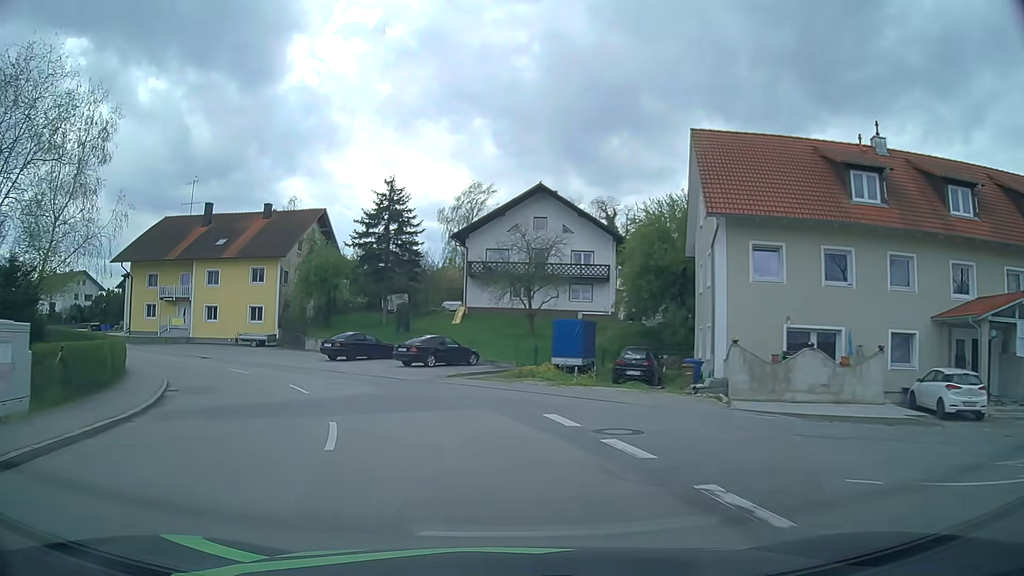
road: secondary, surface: asphalt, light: Day
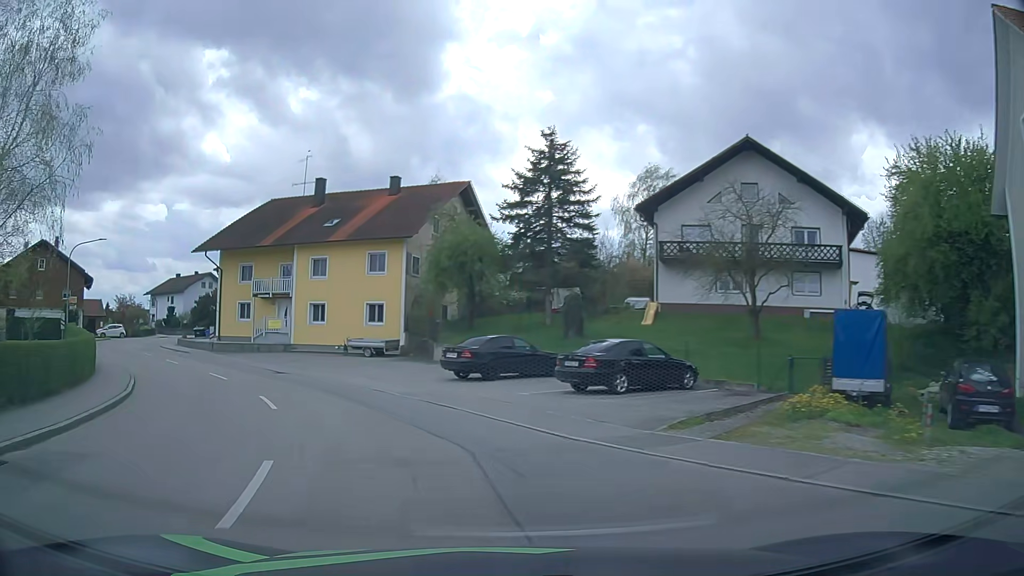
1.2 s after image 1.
(-1.4, +12.8) m; -14°
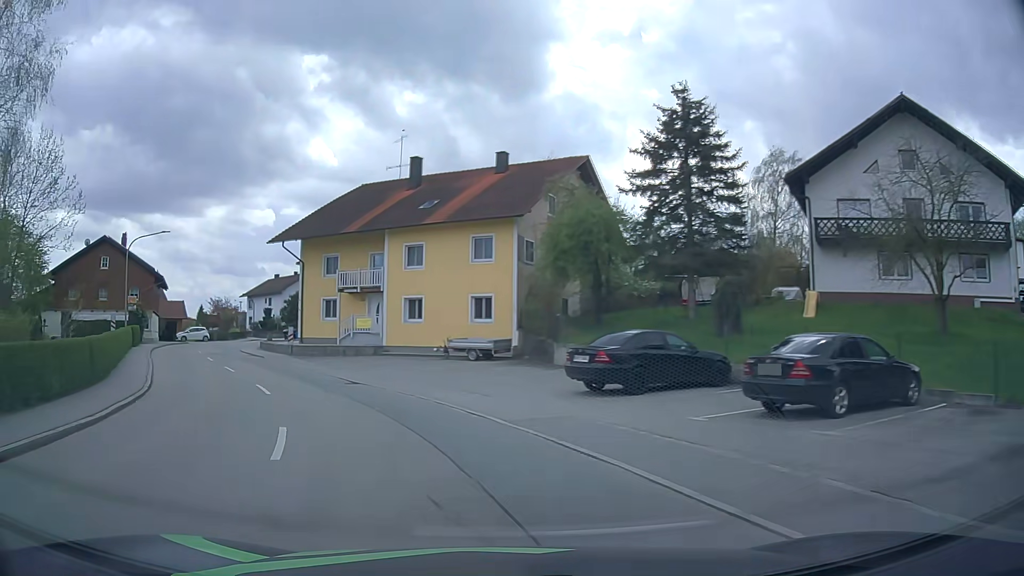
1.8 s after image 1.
(-0.5, +6.3) m; -10°
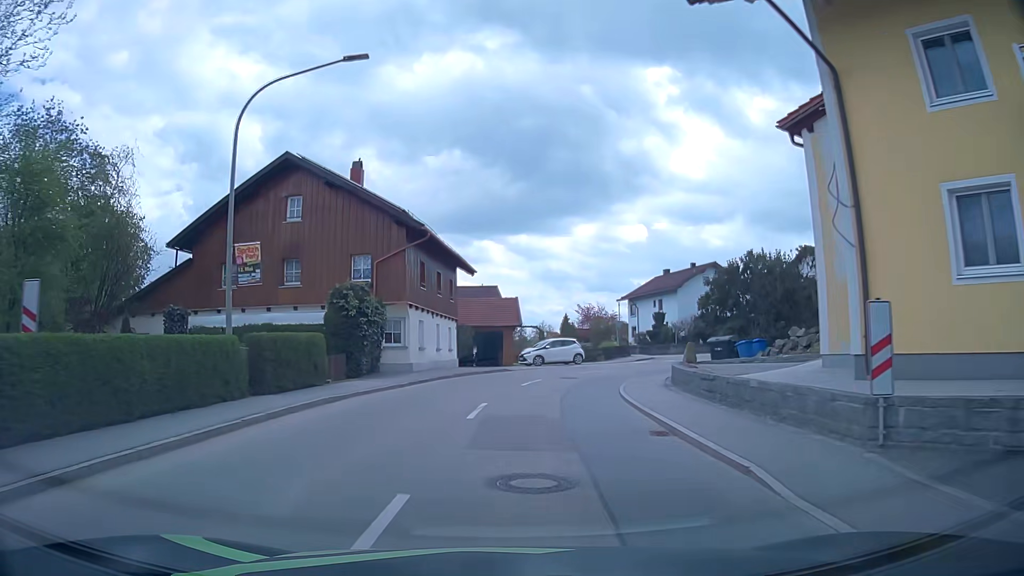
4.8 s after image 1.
(-11.3, +28.9) m; -32°
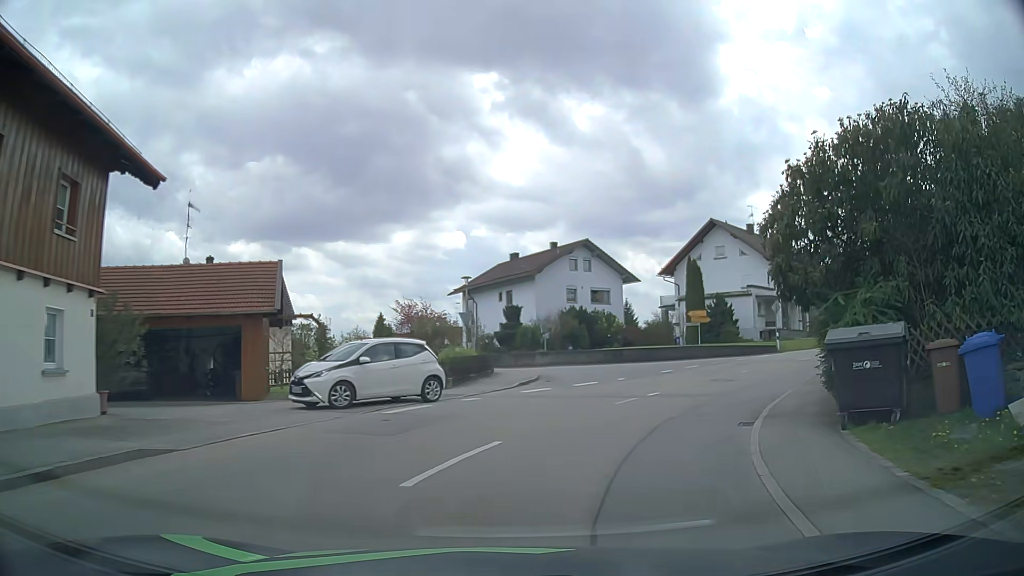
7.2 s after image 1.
(+1.6, +22.0) m; +14°
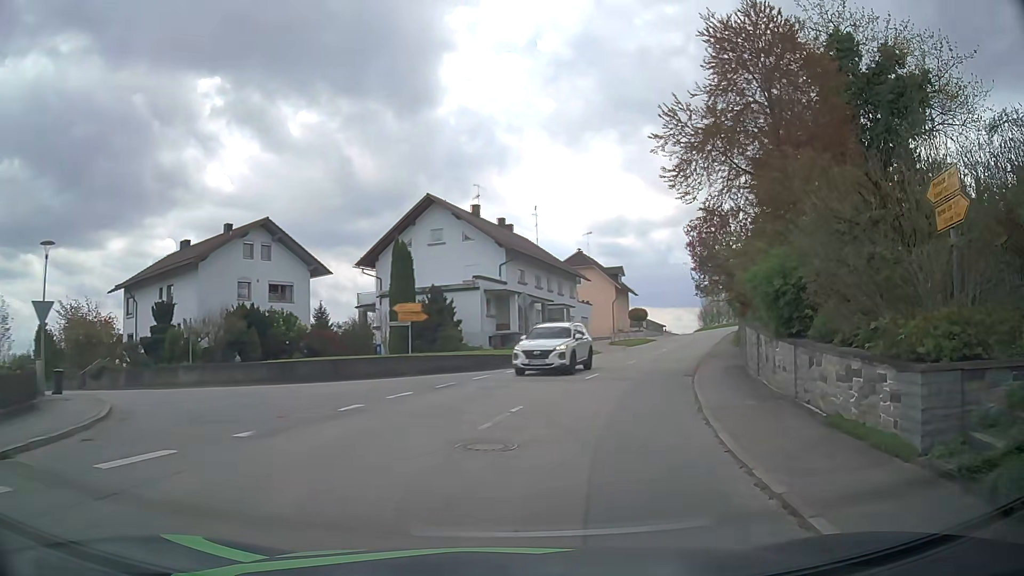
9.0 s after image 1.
(+2.8, +13.1) m; +24°
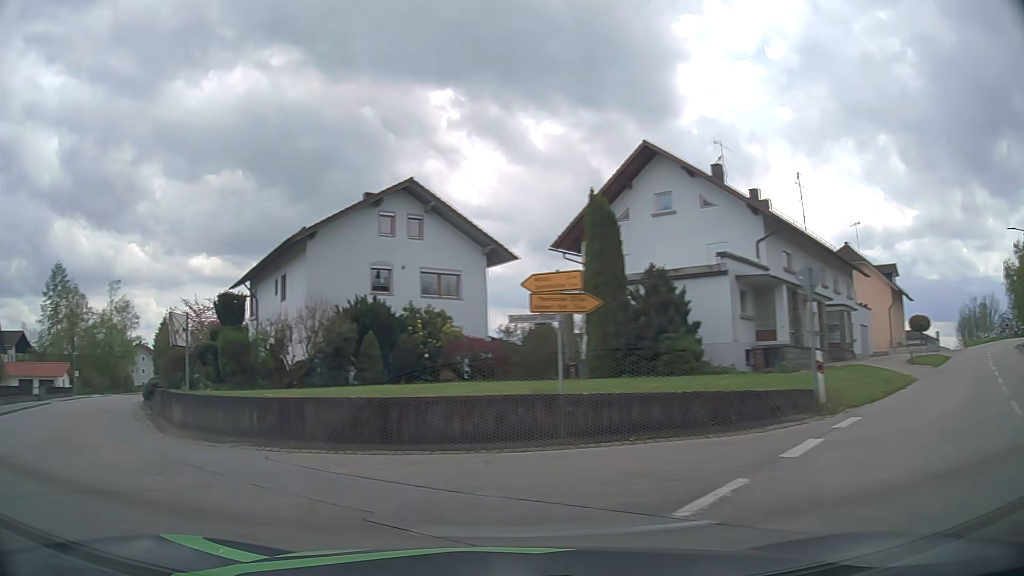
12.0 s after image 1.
(+0.8, +15.7) m; -21°
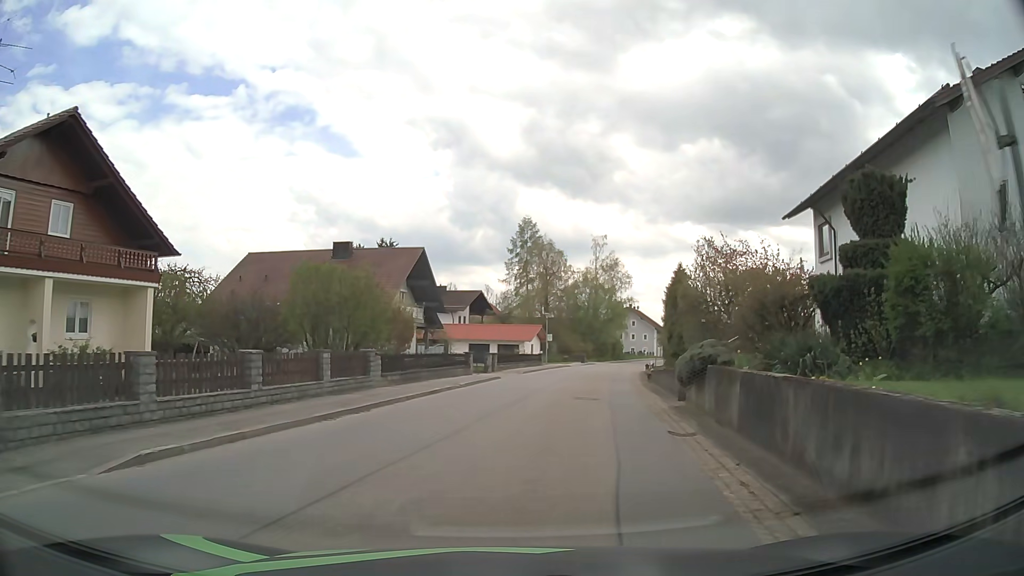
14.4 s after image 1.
(-7.5, +12.7) m; -41°
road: tertiary
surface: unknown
(+1, +10) (+2, +20) (+3, +30) (+5, +40) (+7, +49) (+9, +59) (+12, +69) (+15, +78) (+18, +88) (+21, +97) m
